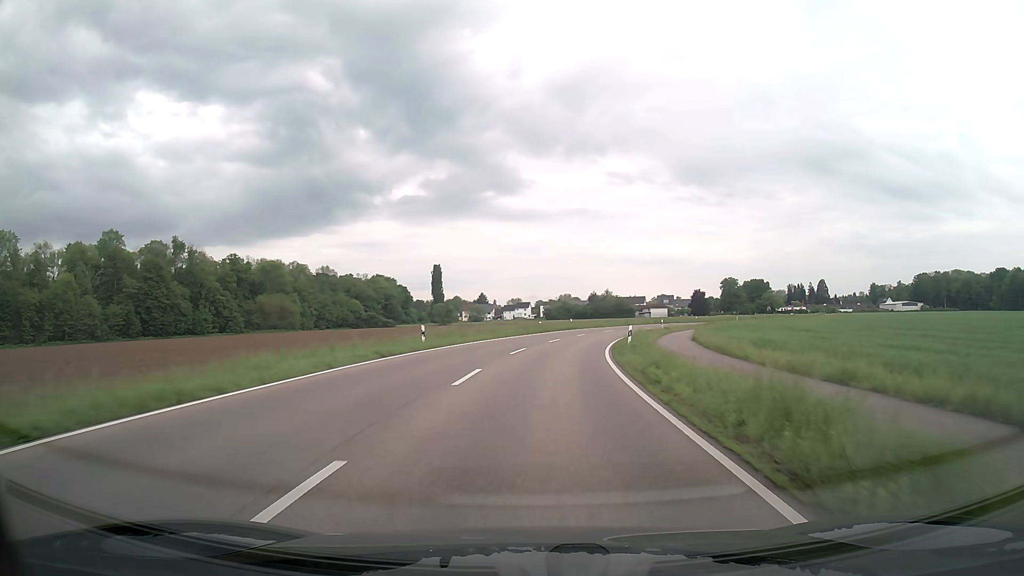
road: tertiary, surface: asphalt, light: Day
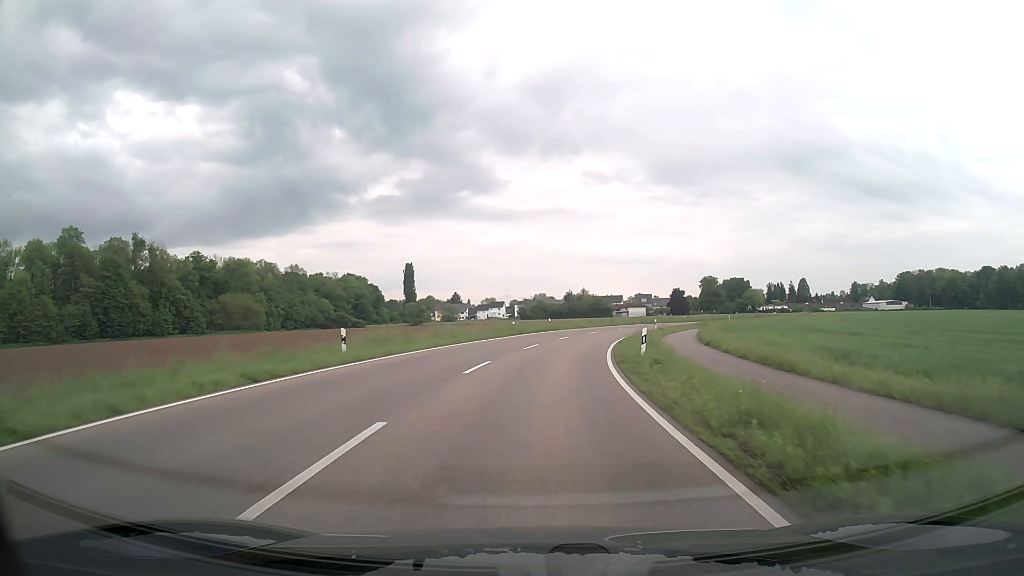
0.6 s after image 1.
(+0.2, +9.2) m; +2°
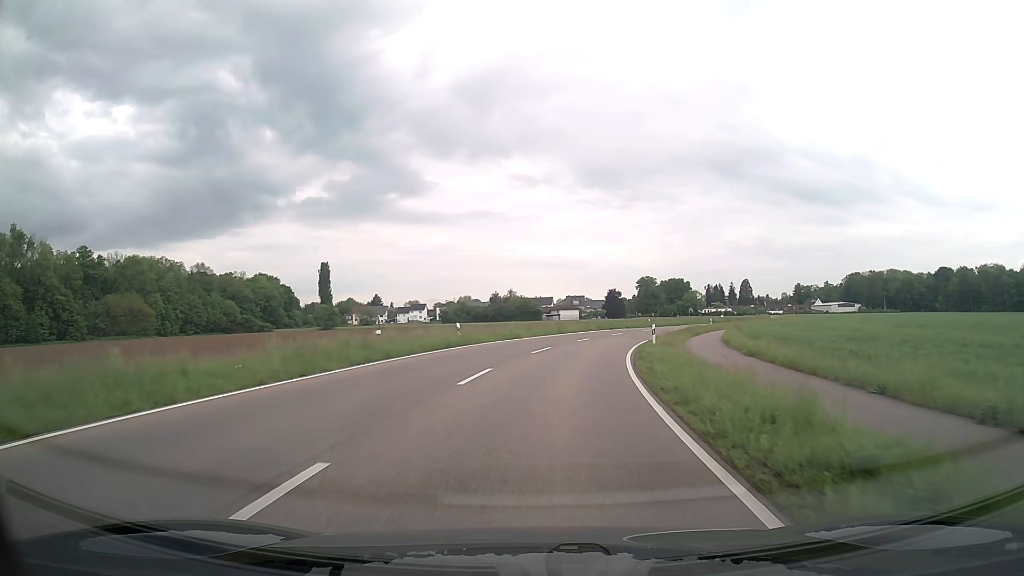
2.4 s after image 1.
(+1.4, +26.3) m; +6°
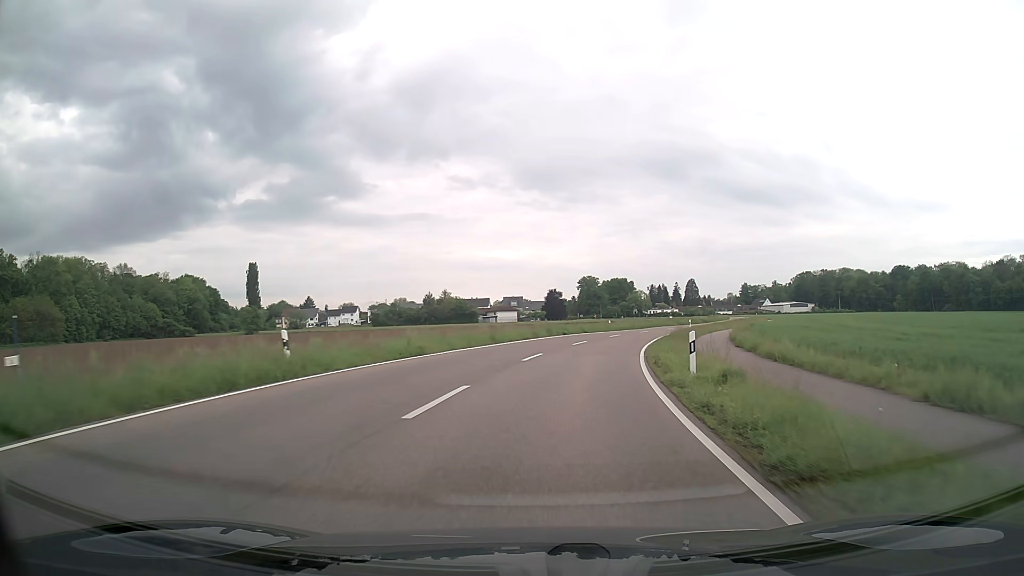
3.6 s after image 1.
(+0.7, +16.8) m; +5°
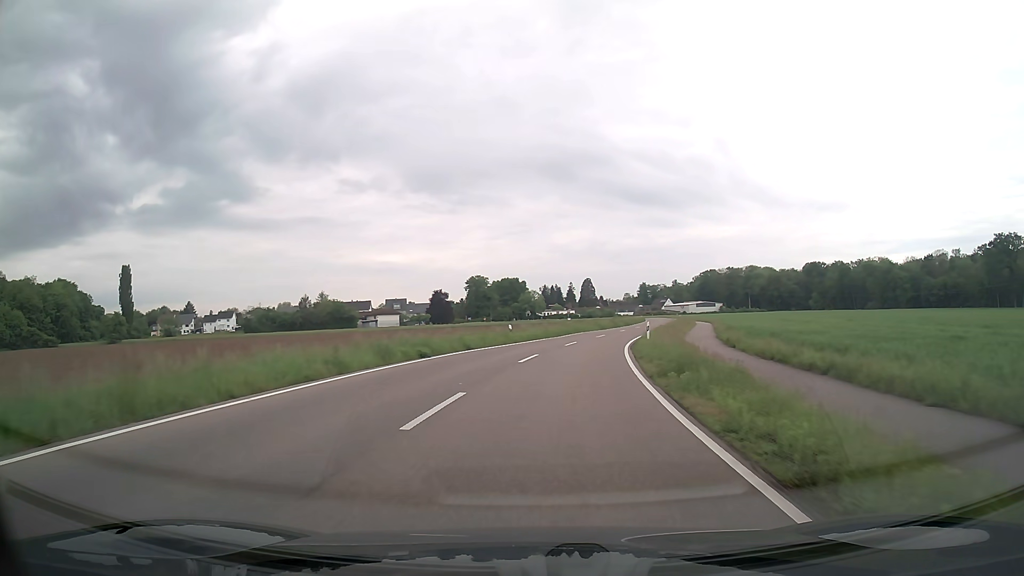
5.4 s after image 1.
(+2.0, +24.4) m; +9°
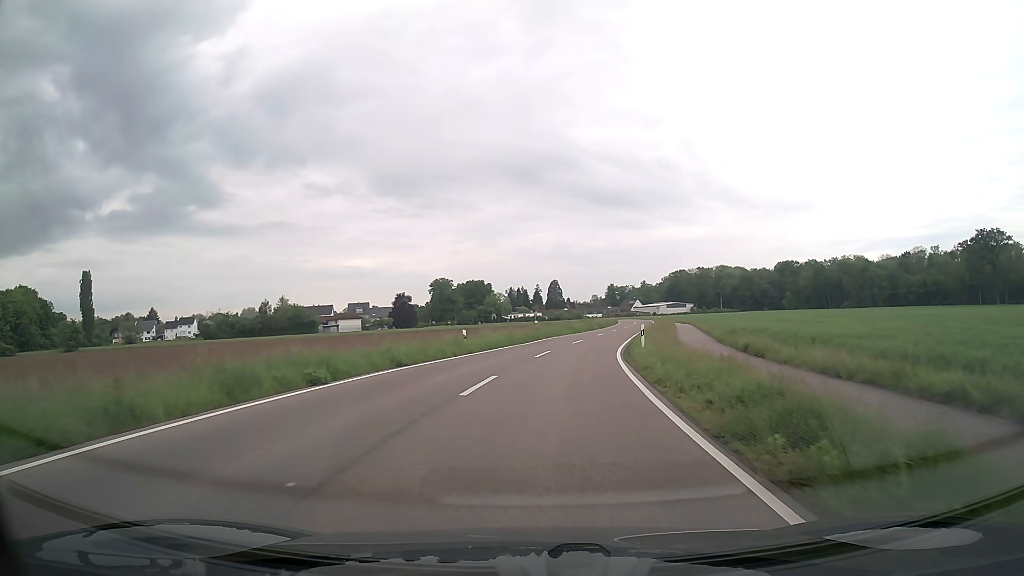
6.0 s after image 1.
(+0.2, +8.1) m; +3°
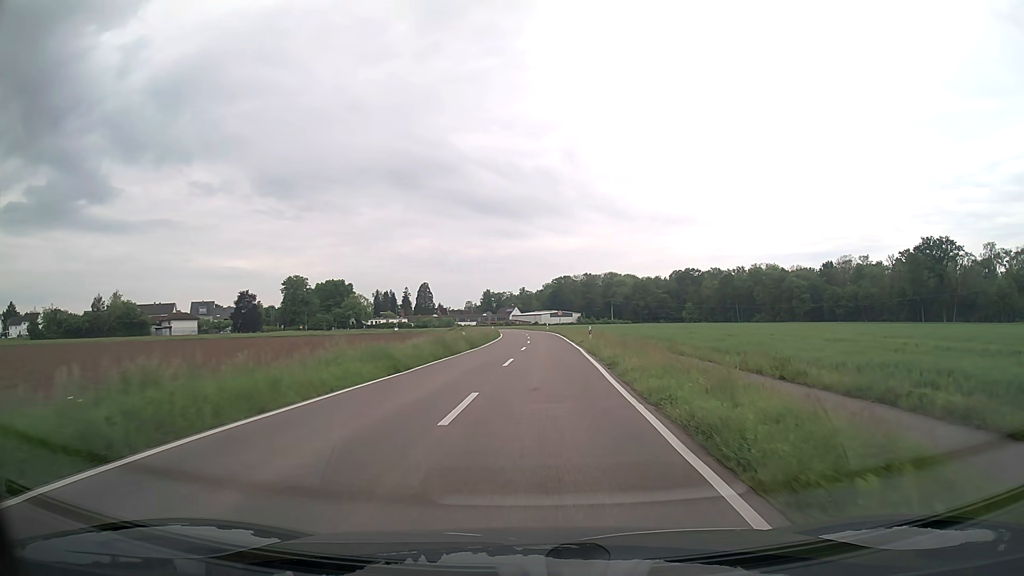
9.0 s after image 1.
(+3.7, +38.4) m; +10°
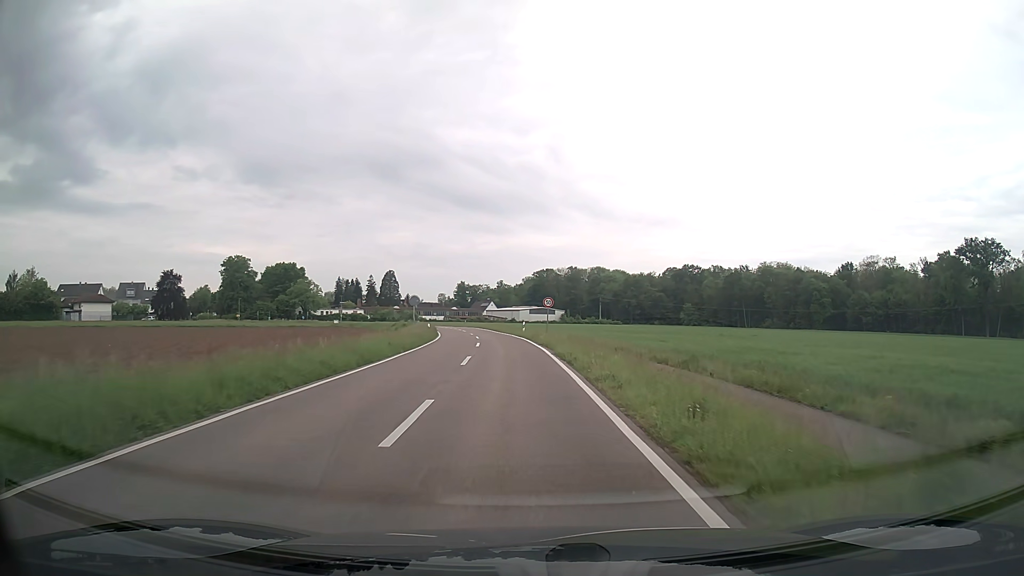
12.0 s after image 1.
(+1.2, +37.7) m; +2°
(0, +10) (0, +20) (-1, +30) (-2, +40) (-3, +50) (-4, +60) (-5, +70) (-7, +80) (-9, +89) (-11, +99) m
